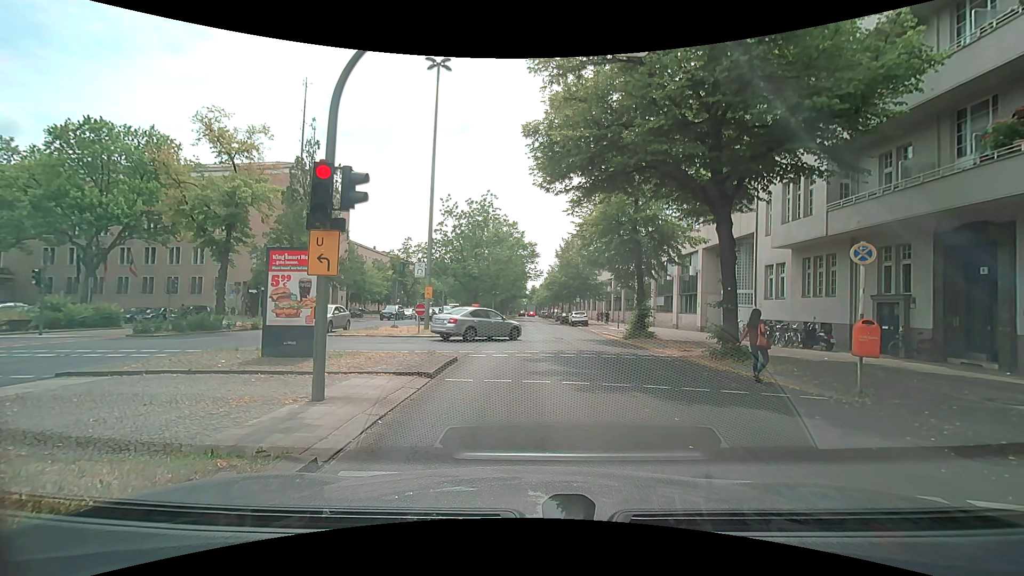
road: primary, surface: asphalt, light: Day
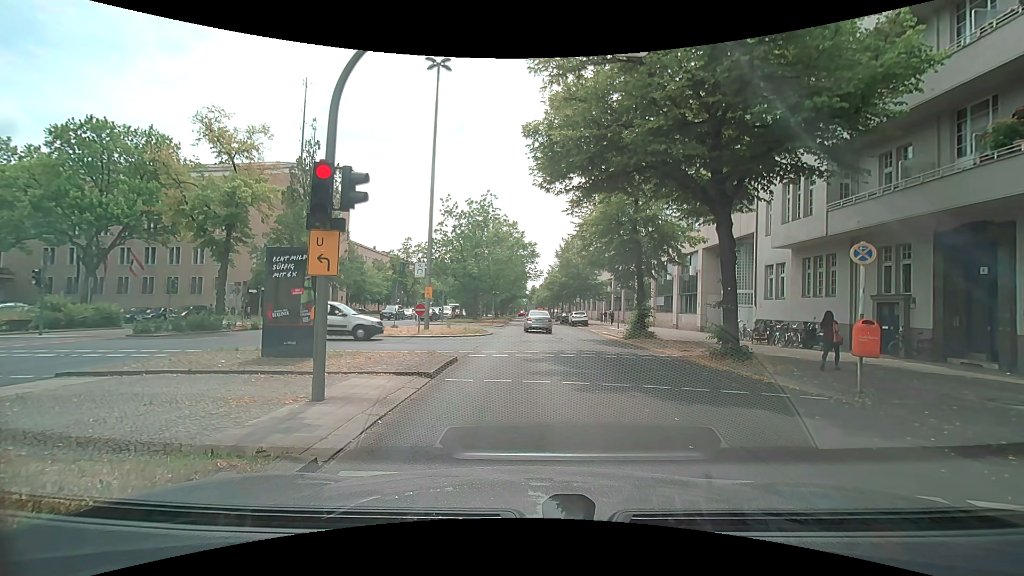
(0.0, 0.0) m; 0°
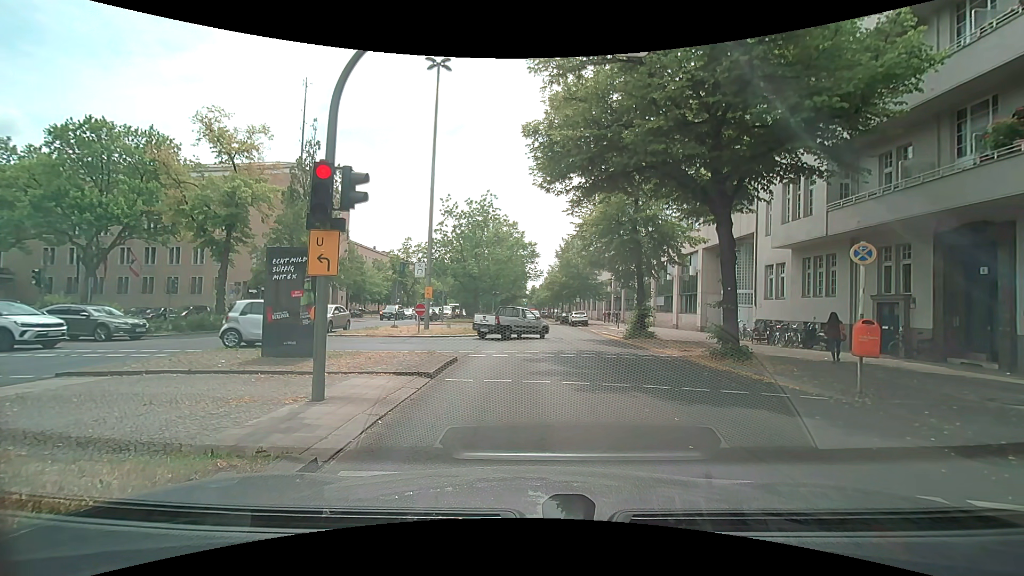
(0.0, 0.0) m; 0°
(0, +10) (-1, +20) (-2, +30) (-2, +40) (-3, +50) (-3, +60) (-3, +70) (-3, +80) (-3, +90) (-3, +100) m
